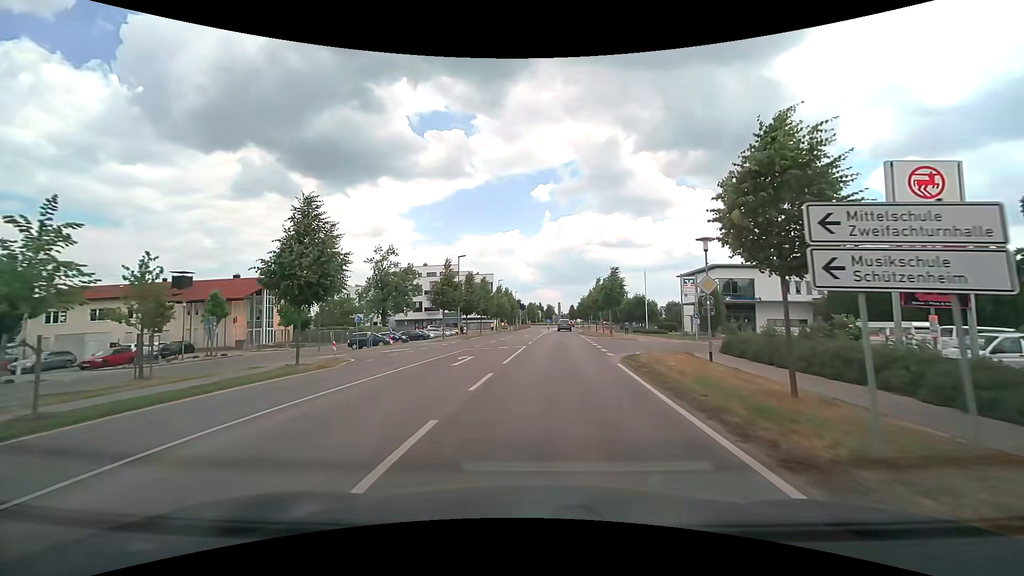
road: tertiary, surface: asphalt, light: Day
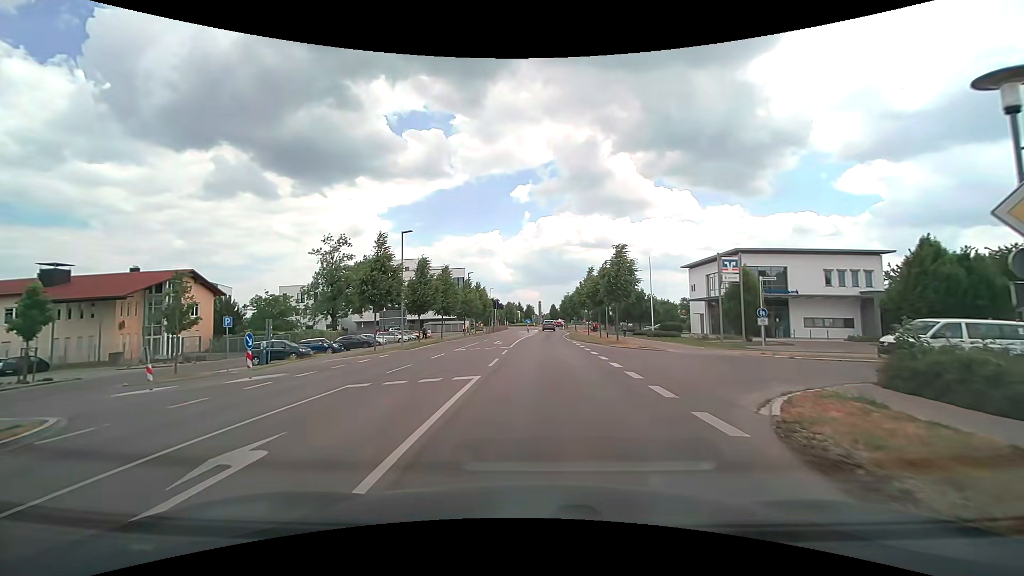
(+0.4, +13.9) m; +3°
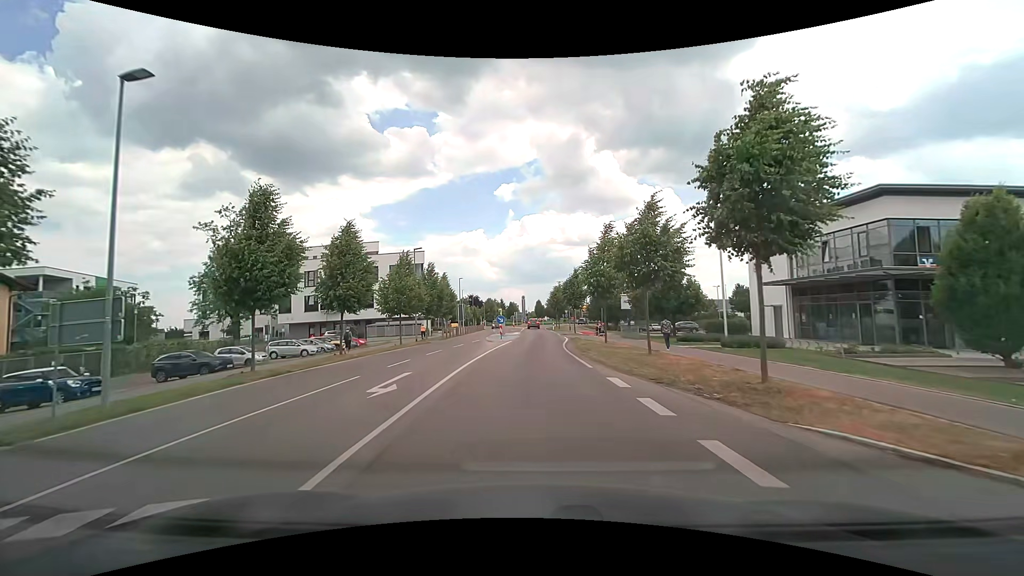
(+0.5, +22.9) m; +2°
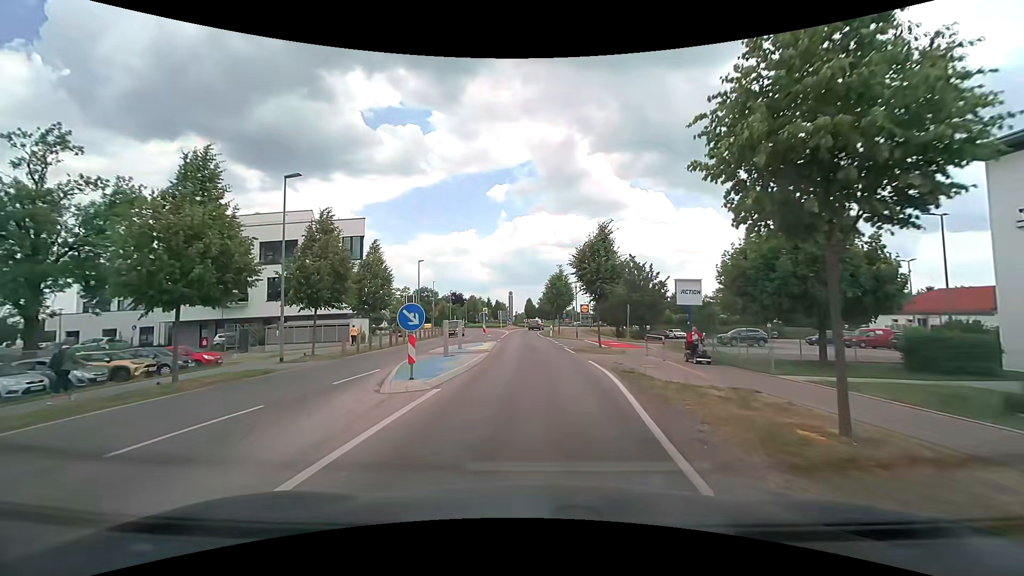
(+0.1, +23.3) m; +1°
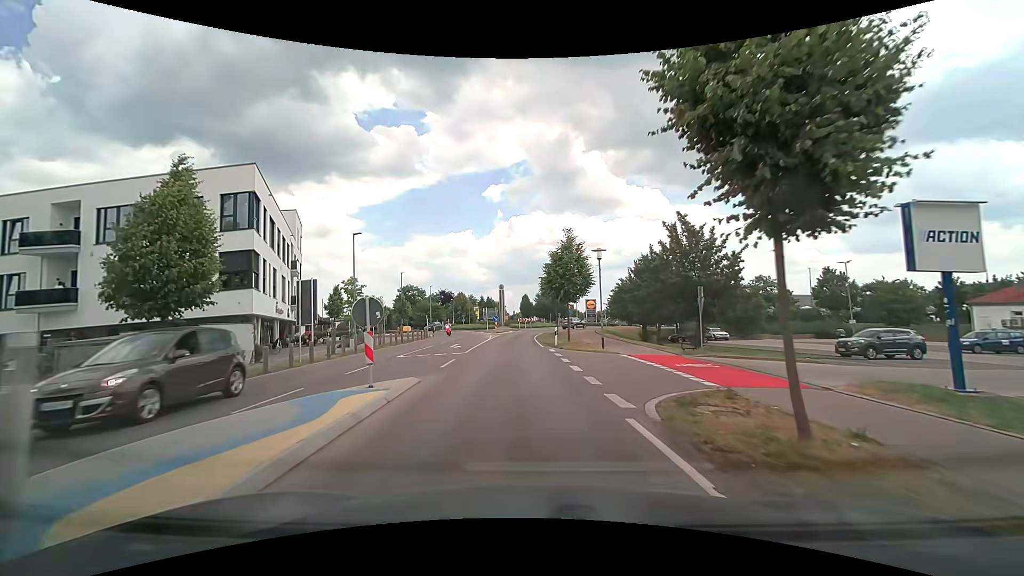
(+0.4, +19.2) m; +1°
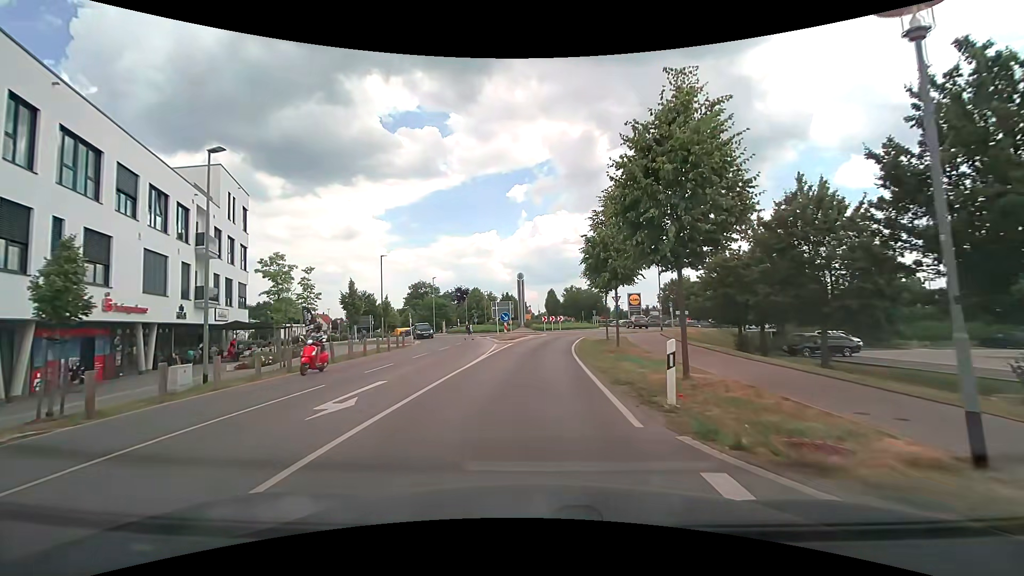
(-0.7, +19.7) m; -4°
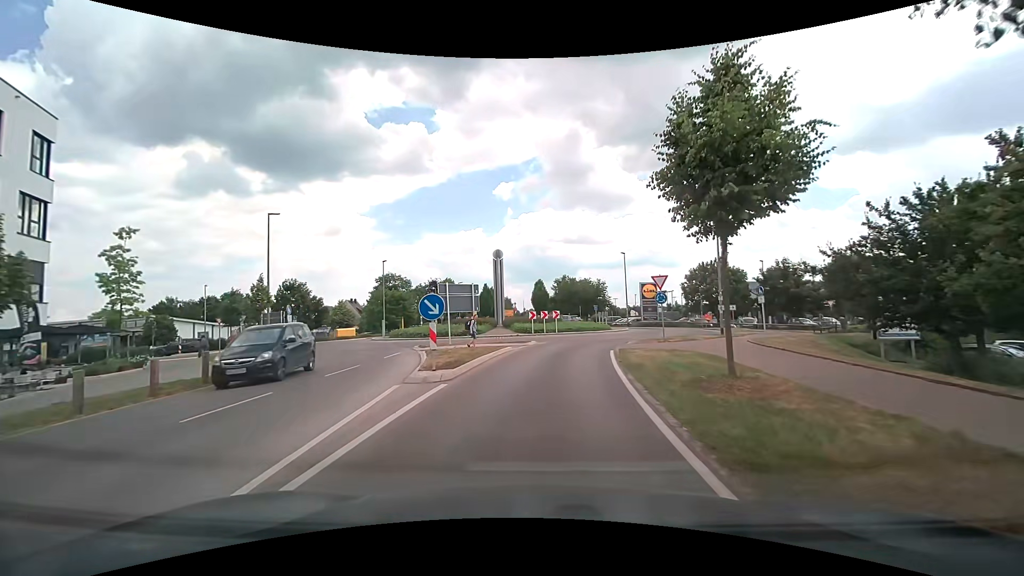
(+0.2, +19.1) m; +2°
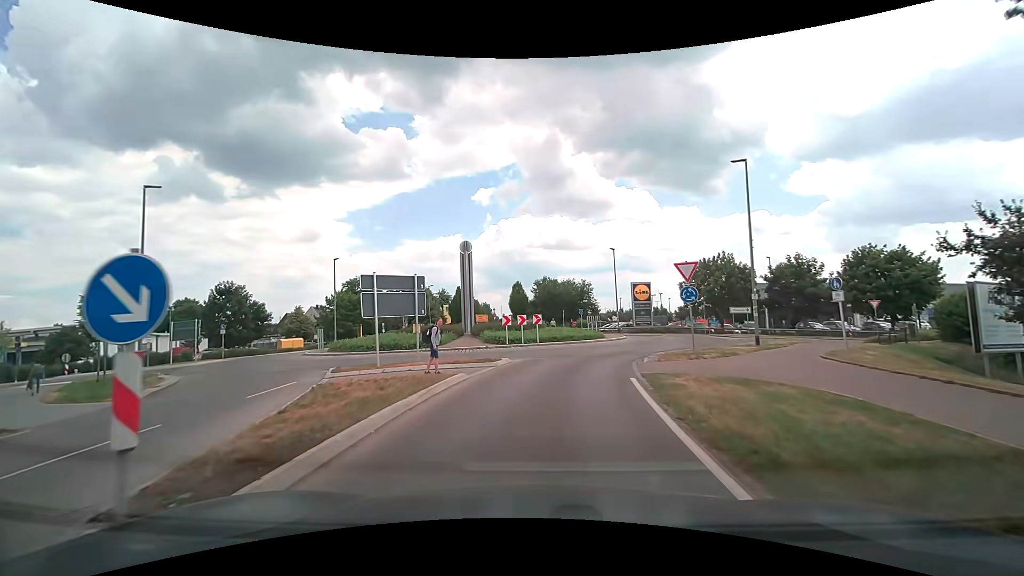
(+0.2, +8.0) m; +3°
(0, +10) (+1, +20) (+6, +29) (+9, +38) (+6, +48) (0, +56) (-4, +65) (-6, +75) (-6, +85) (-6, +95) m
